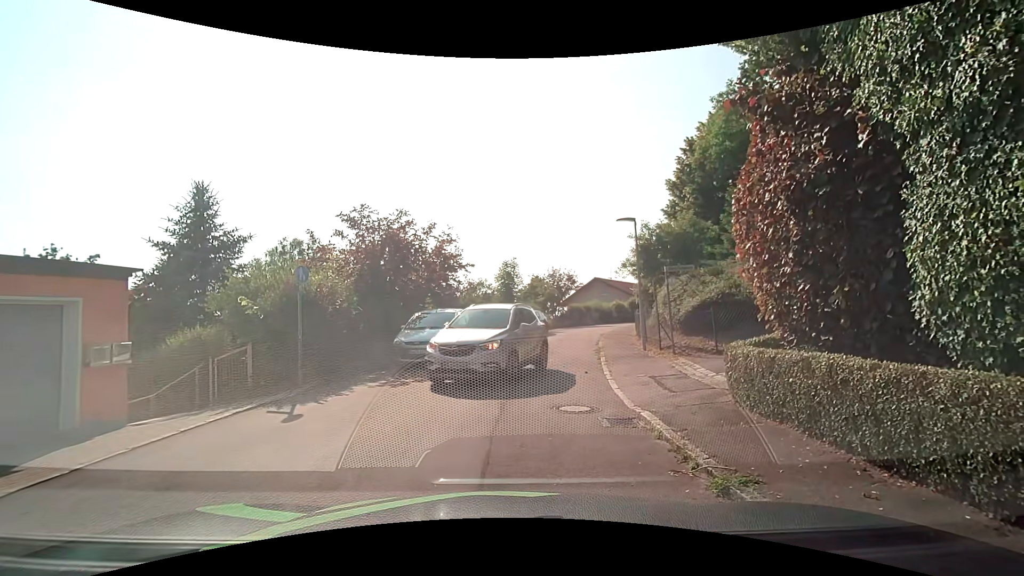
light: Day
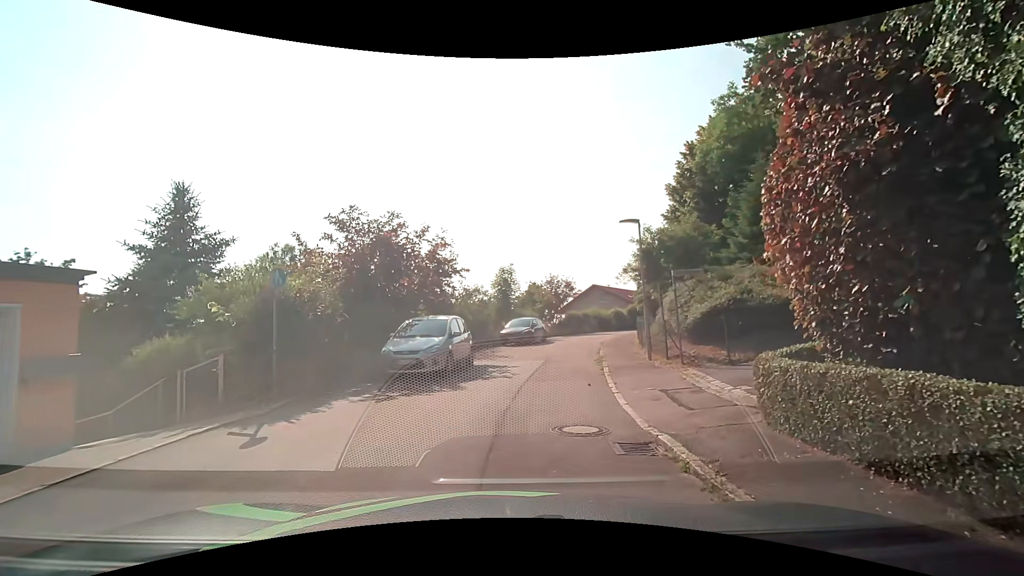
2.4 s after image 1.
(0.0, +1.2) m; +2°
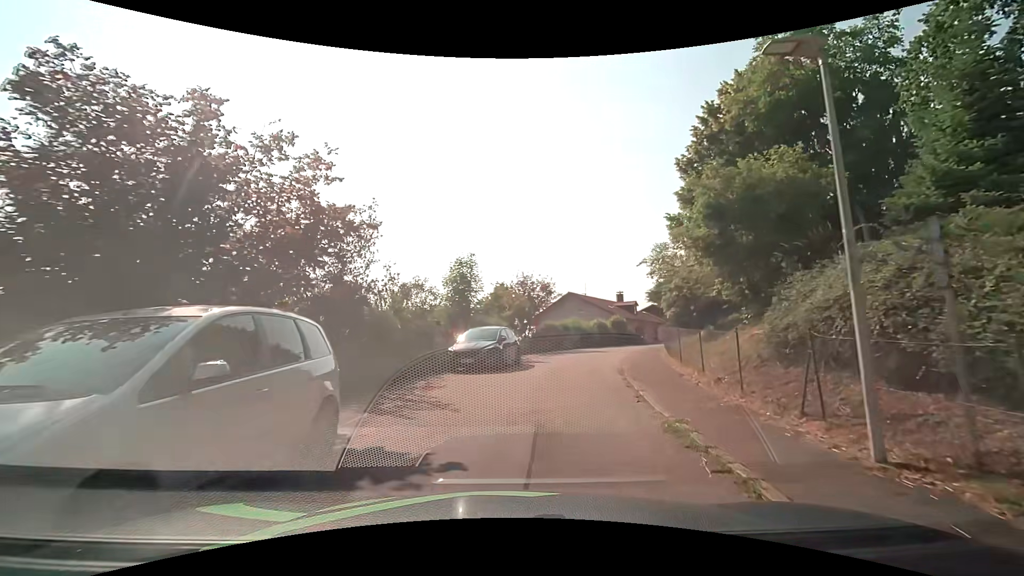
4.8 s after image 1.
(+0.3, +10.8) m; +3°
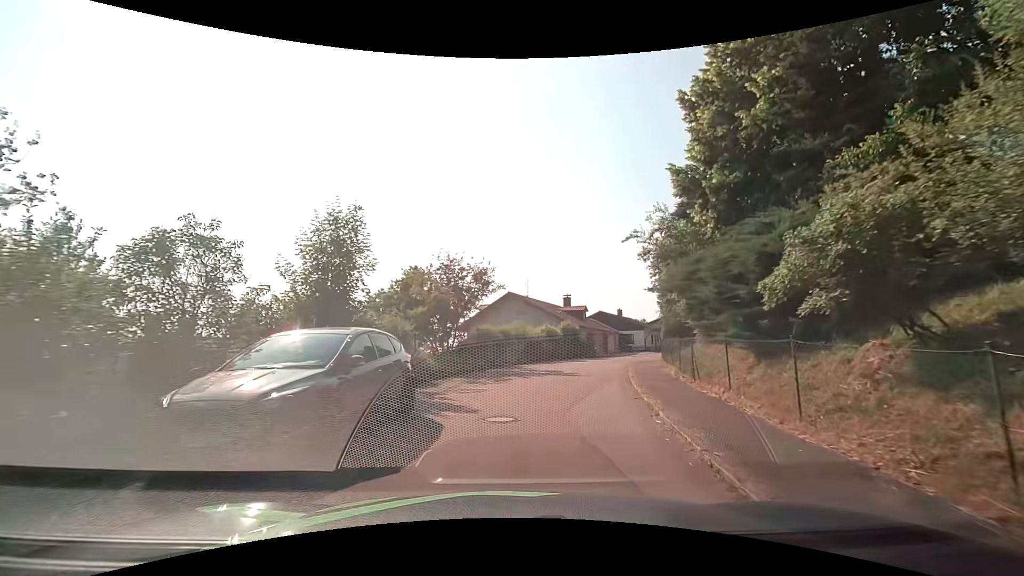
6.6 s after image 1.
(+0.9, +11.1) m; +8°
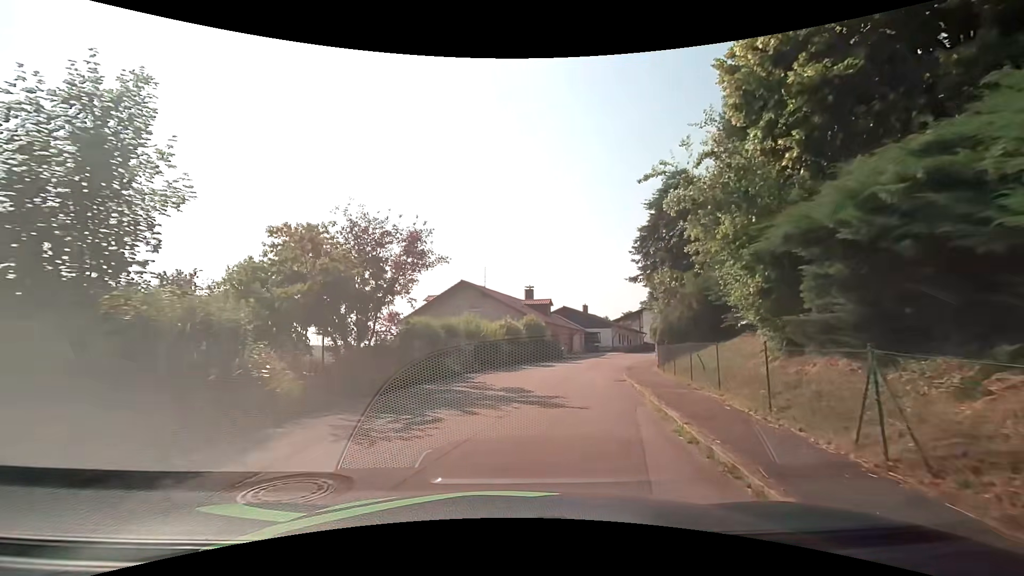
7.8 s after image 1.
(+0.3, +7.8) m; +4°
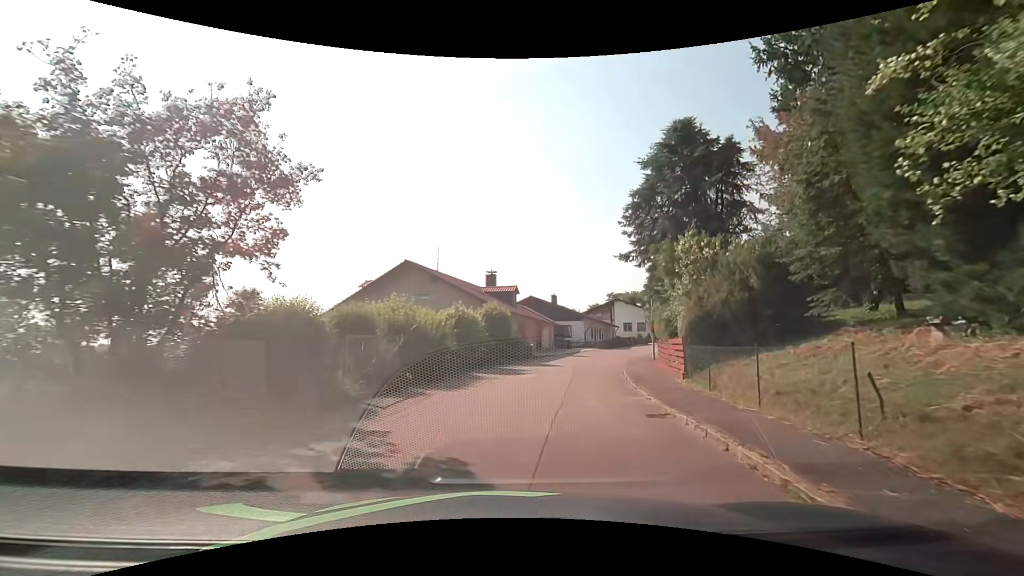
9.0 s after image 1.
(+0.4, +8.2) m; +5°
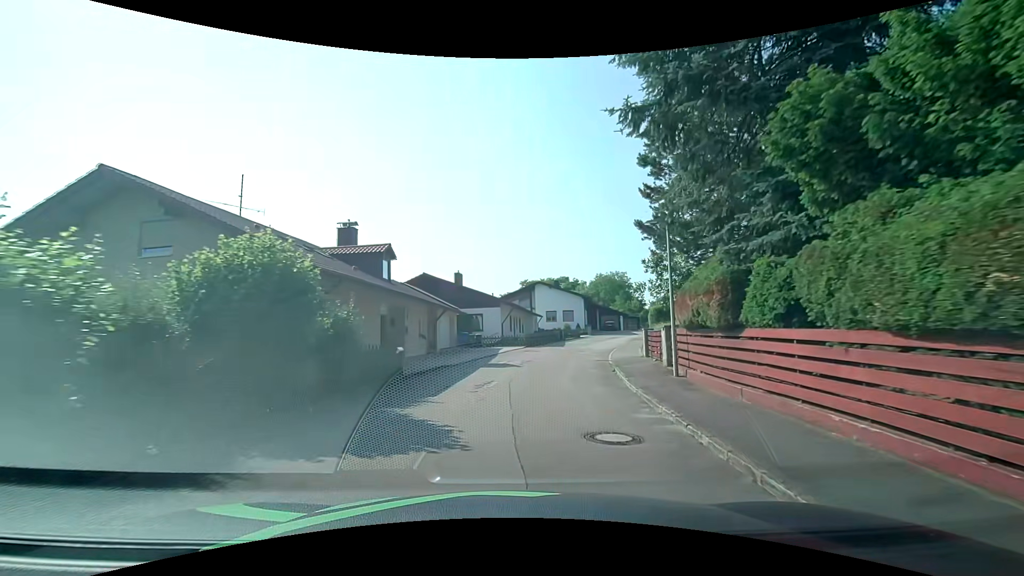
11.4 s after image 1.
(+1.8, +17.5) m; +11°
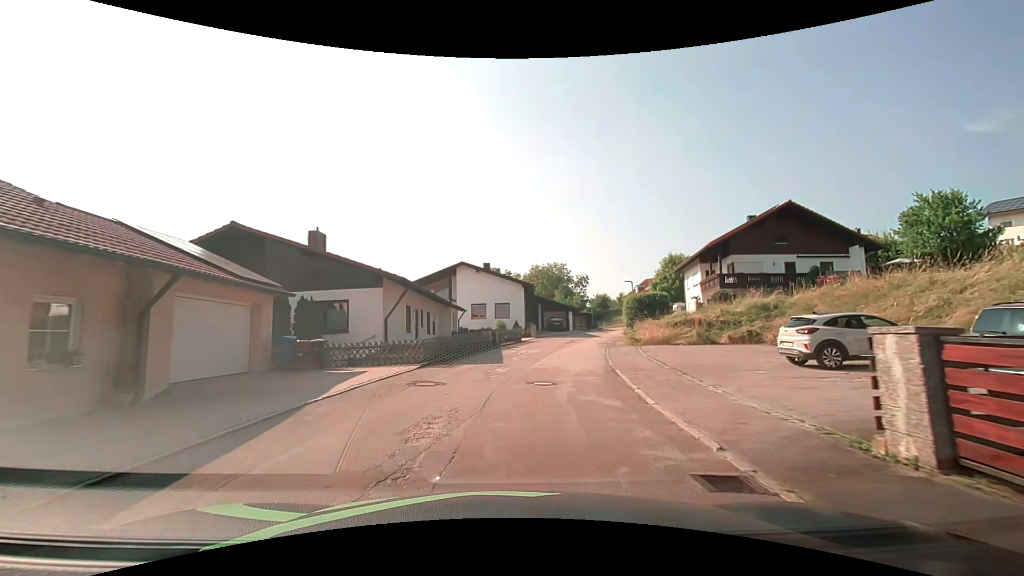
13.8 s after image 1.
(+1.4, +18.3) m; +9°
(0, +10) (+1, +20) (+3, +30) (+5, +40) (+8, +49) (+12, +58) (+17, +67) (+23, +75) (+31, +81) (+40, +85) m
